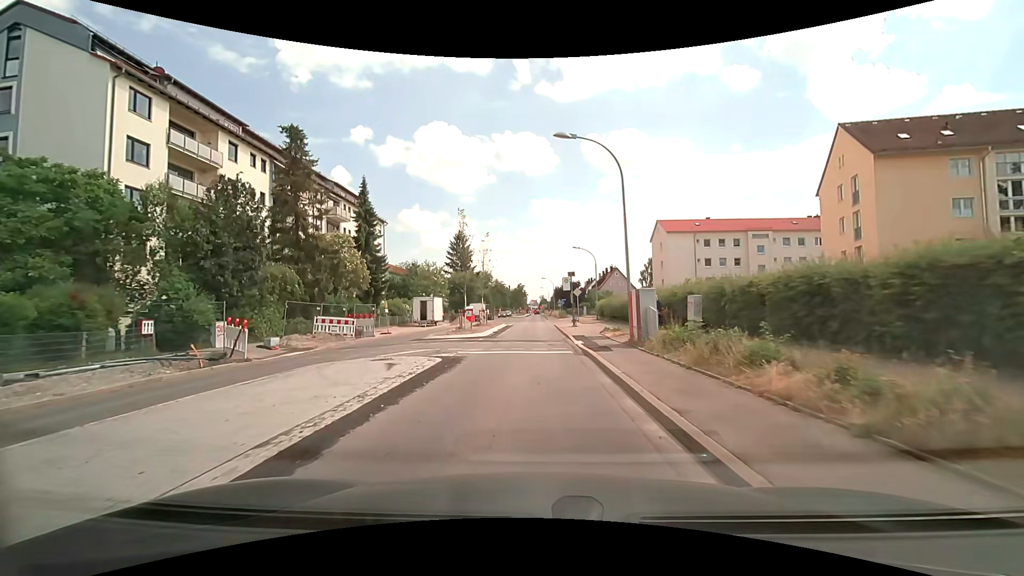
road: secondary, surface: asphalt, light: Day
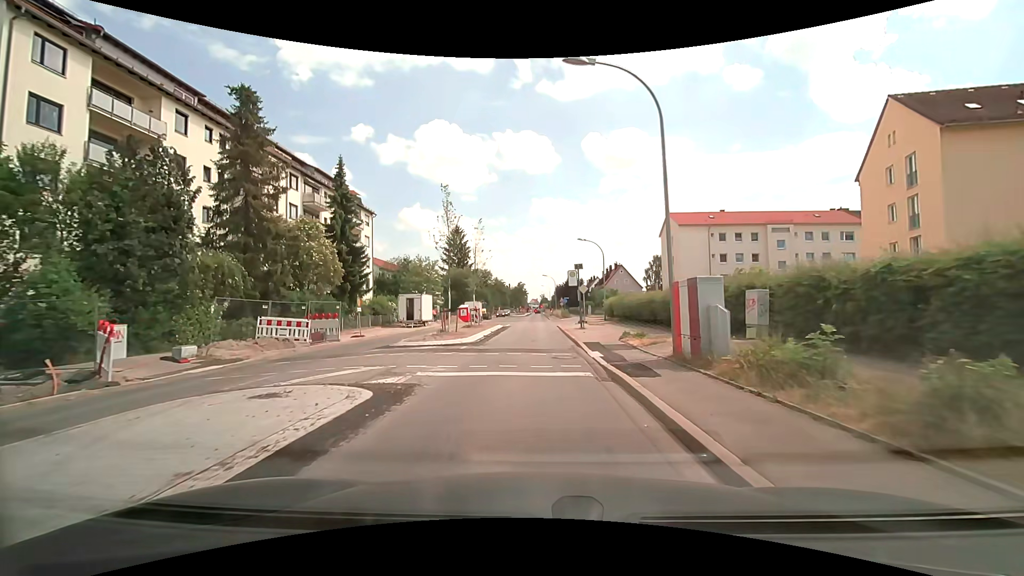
(0.0, +5.6) m; 0°
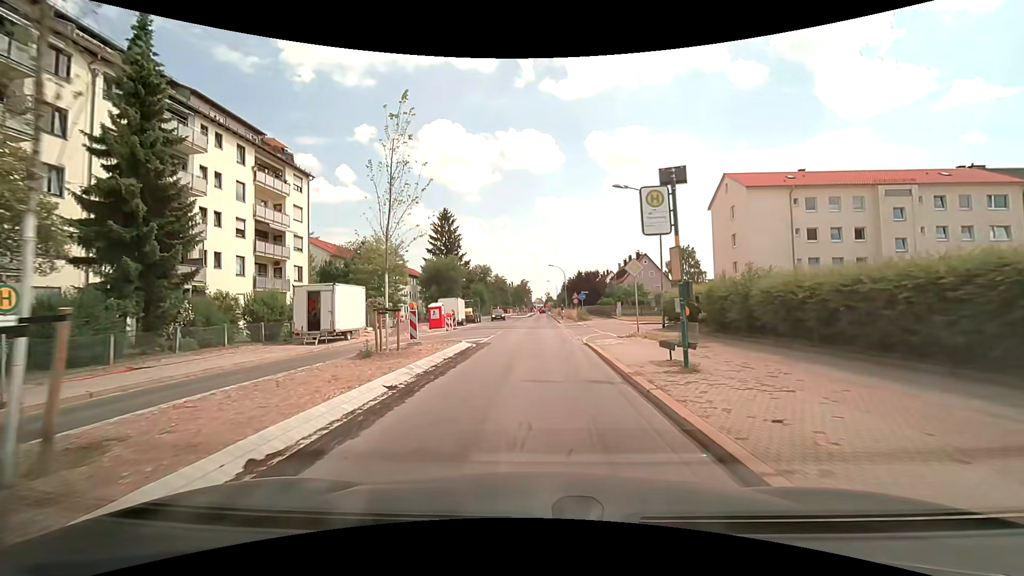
(-0.2, +20.1) m; 0°
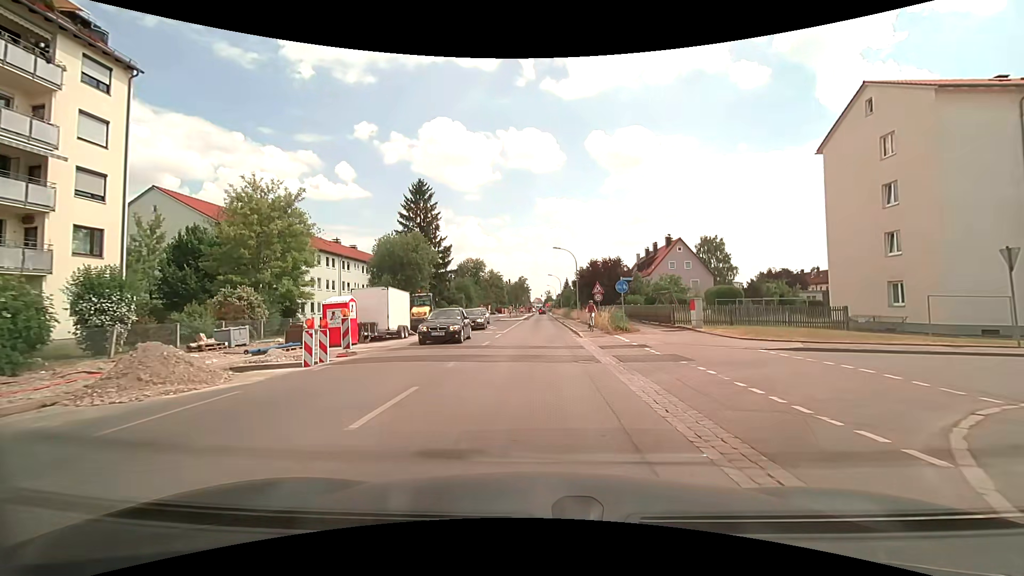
(-0.4, +21.7) m; -1°
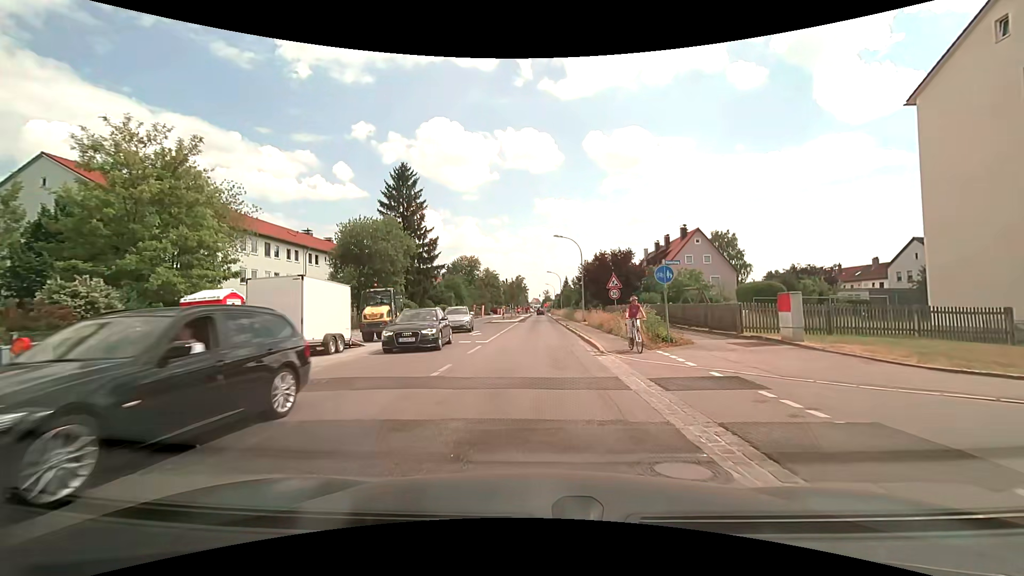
(+0.1, +8.7) m; +1°
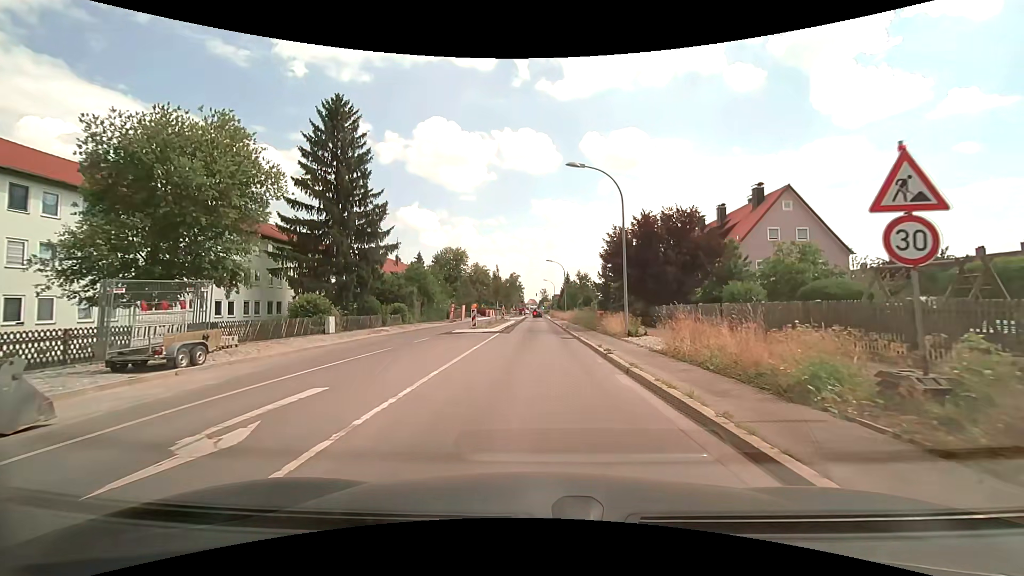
(-0.1, +22.2) m; 0°
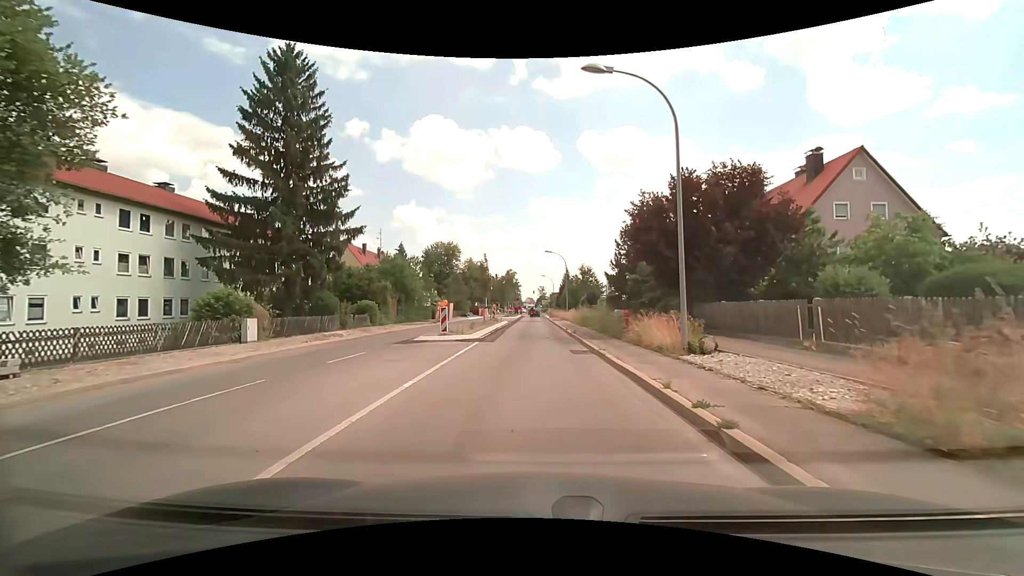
(+0.1, +8.9) m; +2°
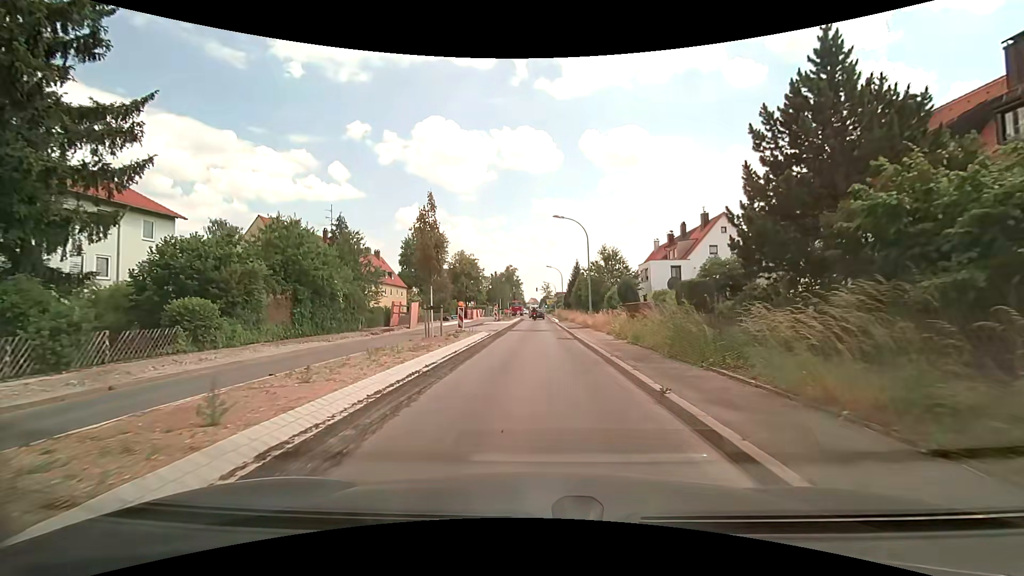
(-0.3, +22.1) m; -1°
(0, +10) (0, +20) (0, +30) (0, +40) (0, +50) (0, +60) (0, +70) (0, +80) (-1, +90) (-1, +100) m
